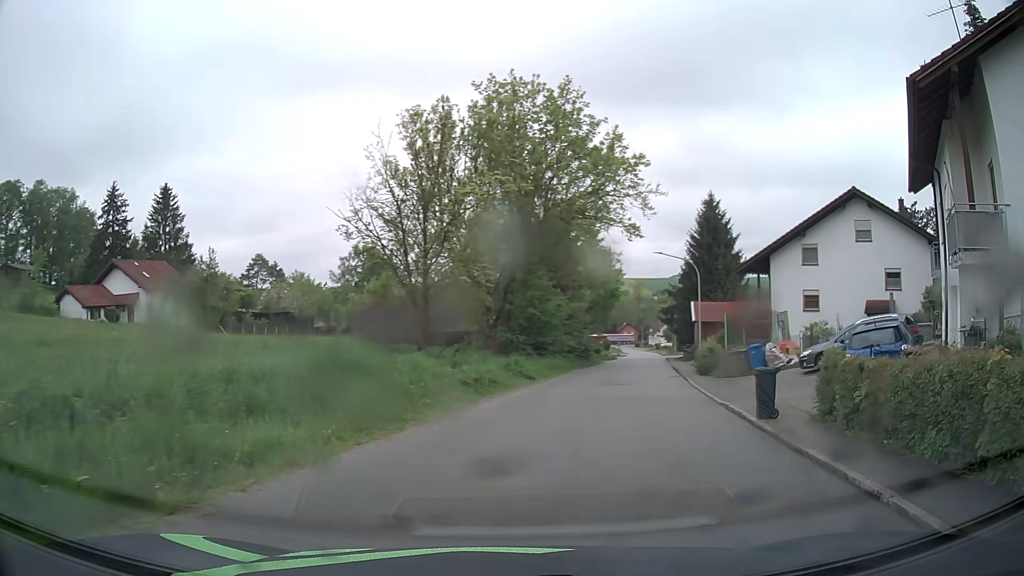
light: Day
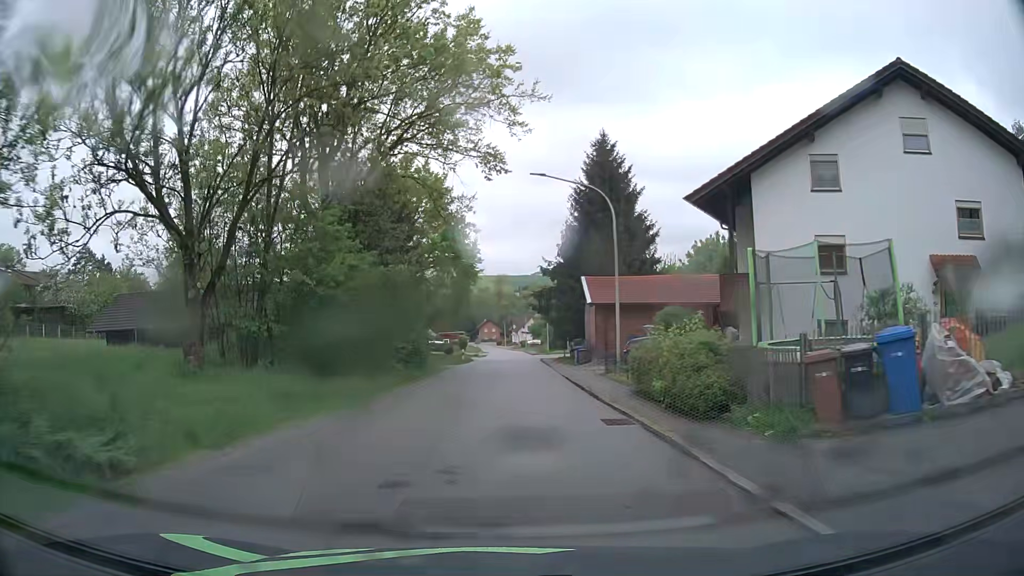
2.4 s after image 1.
(+3.5, +20.3) m; +13°
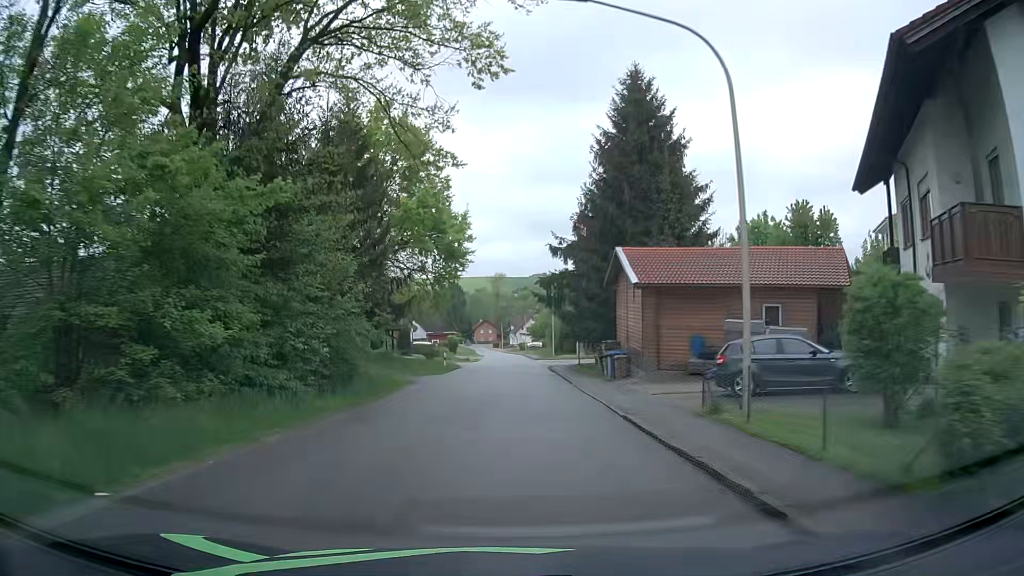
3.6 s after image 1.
(-0.1, +13.7) m; 0°
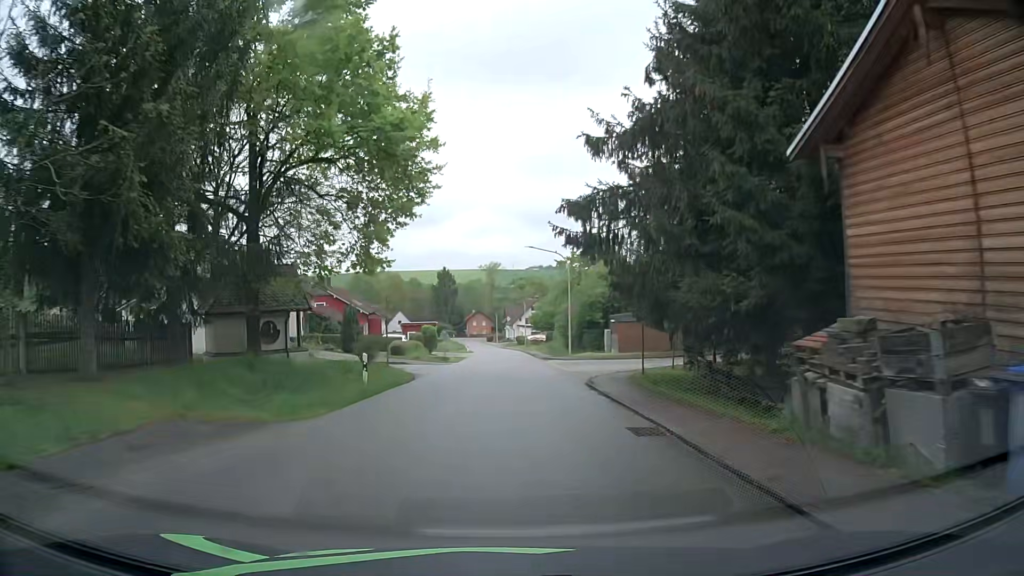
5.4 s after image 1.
(0.0, +21.5) m; 0°
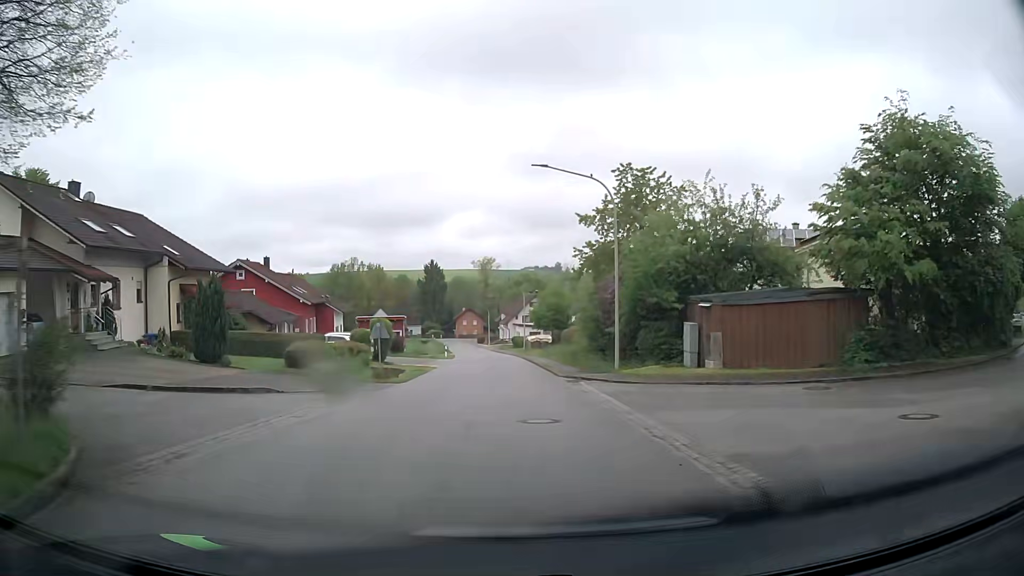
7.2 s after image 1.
(+0.2, +21.6) m; 0°
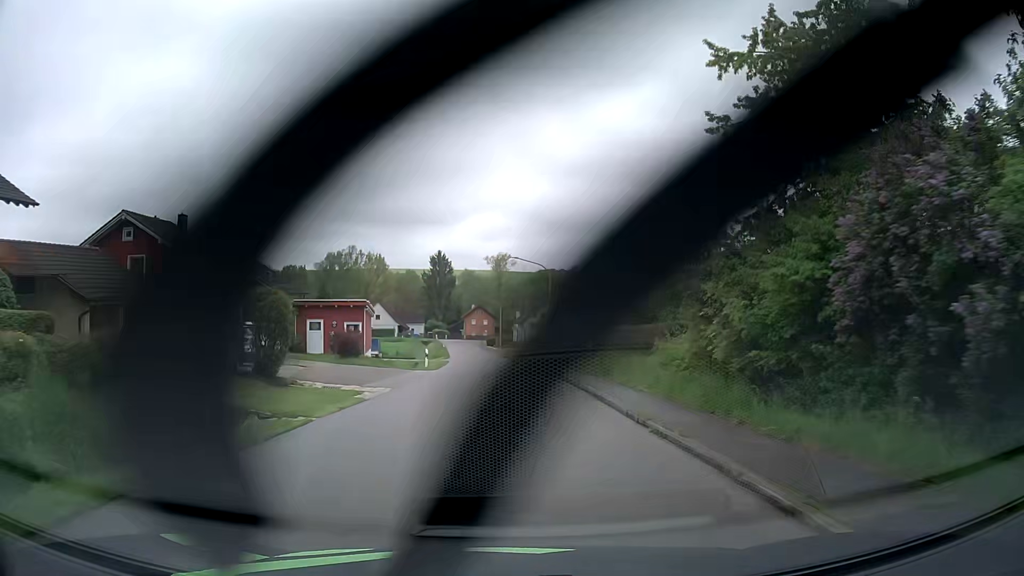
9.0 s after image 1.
(-0.1, +21.7) m; -1°
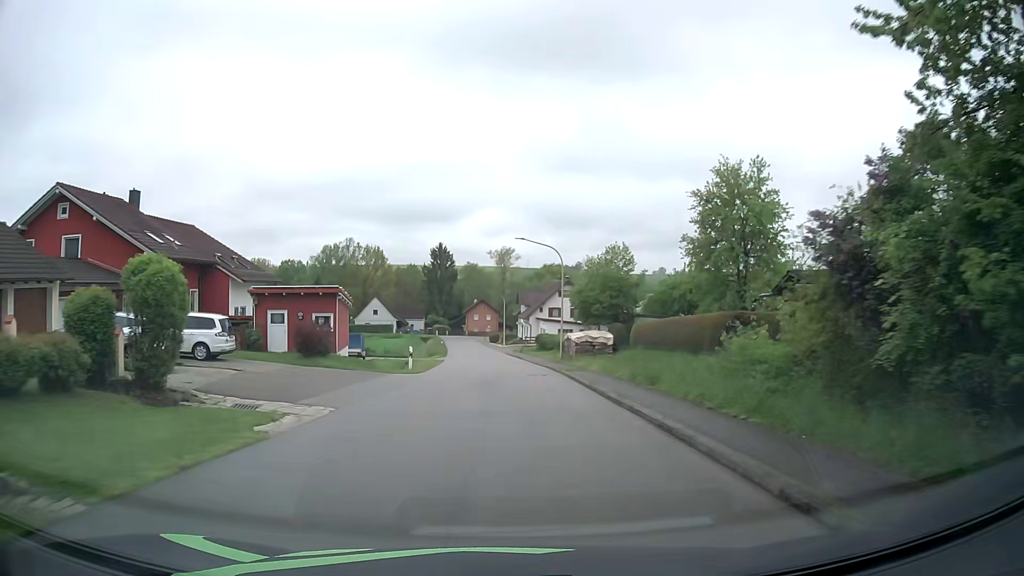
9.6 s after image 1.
(0.0, +7.3) m; 0°
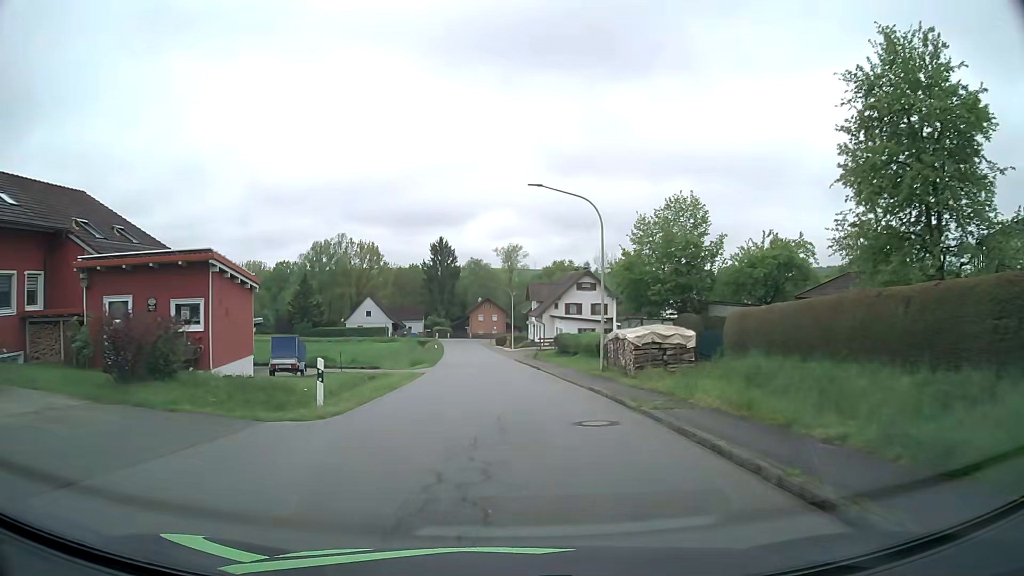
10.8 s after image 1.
(-0.1, +14.8) m; 0°
(0, +10) (0, +20) (0, +30) (-1, +40) (-1, +50) (-2, +60) (-3, +70) (-4, +80) (-5, +90) (-6, +100) m
